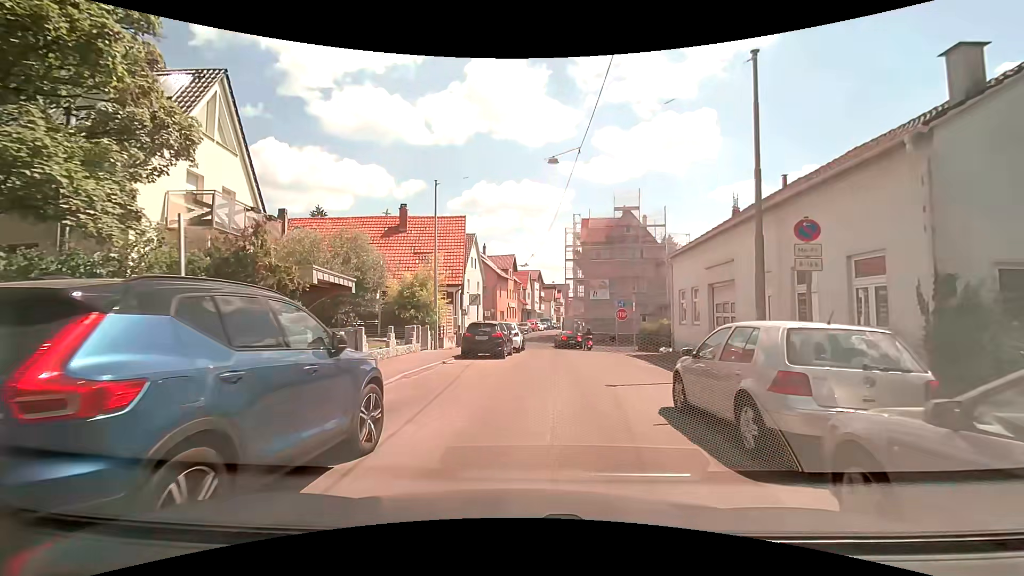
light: Day
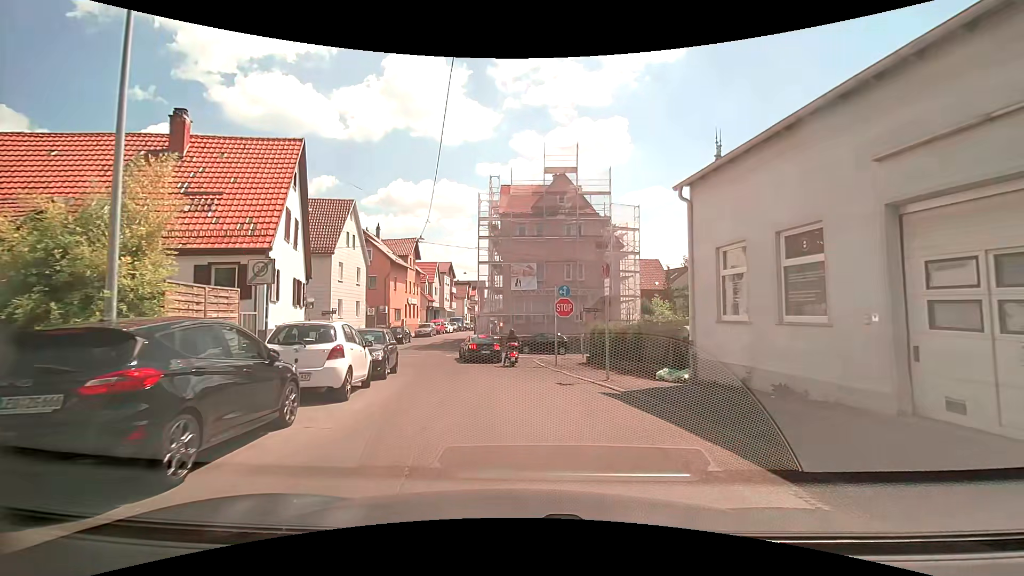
(+1.2, +14.5) m; +10°
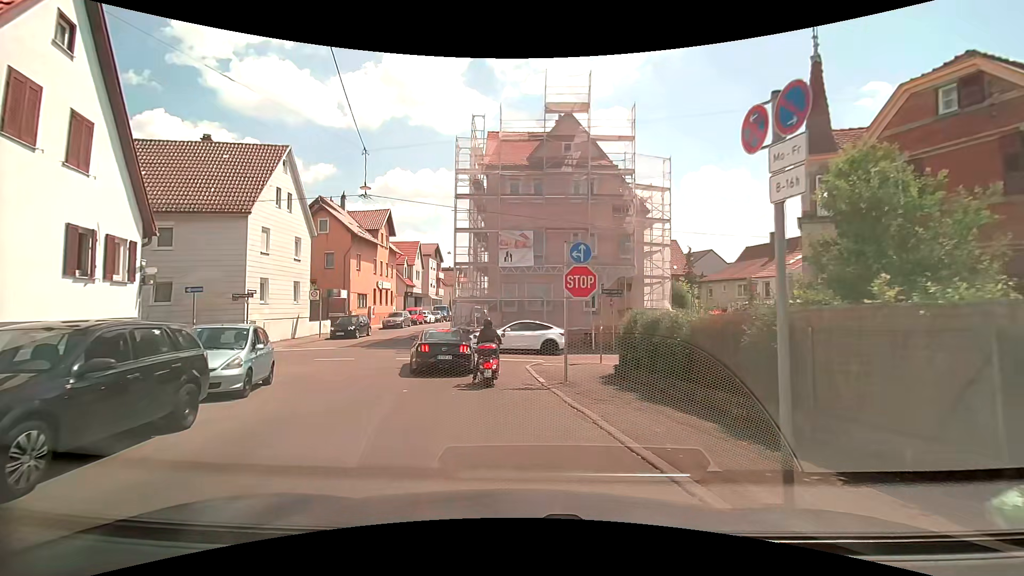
(+0.3, +9.9) m; -1°
